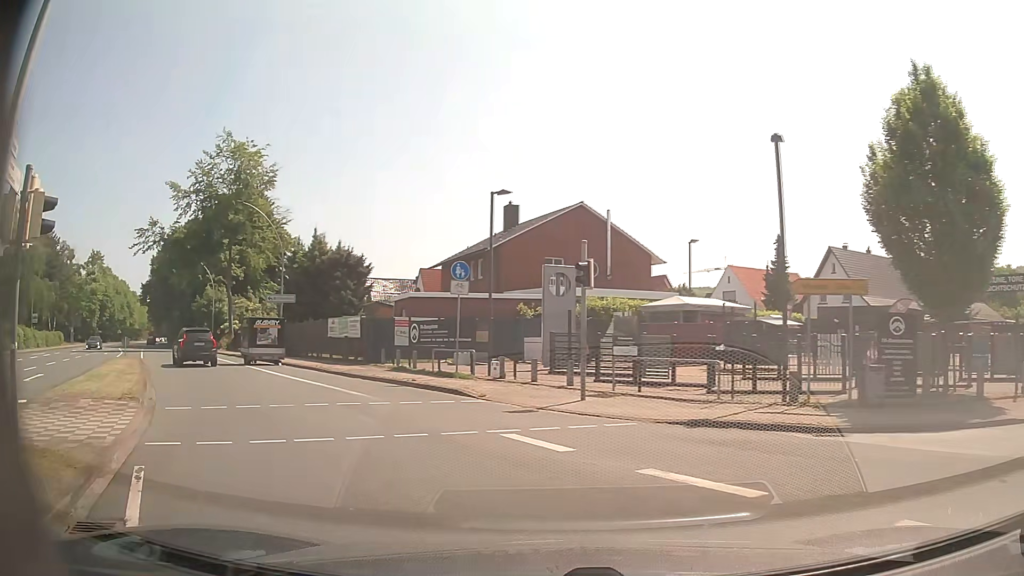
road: primary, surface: asphalt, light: Day
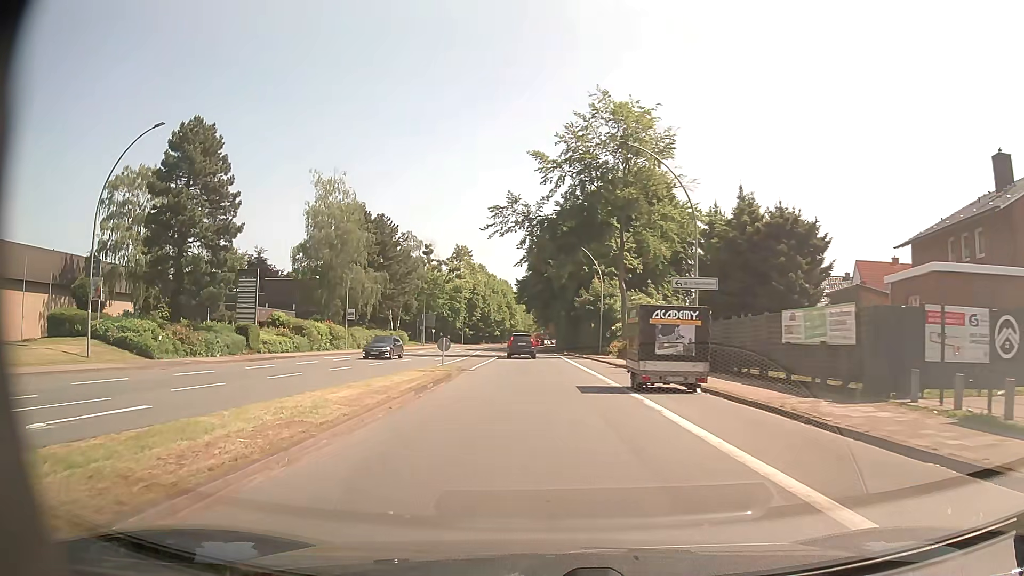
(-5.2, +14.5) m; -35°
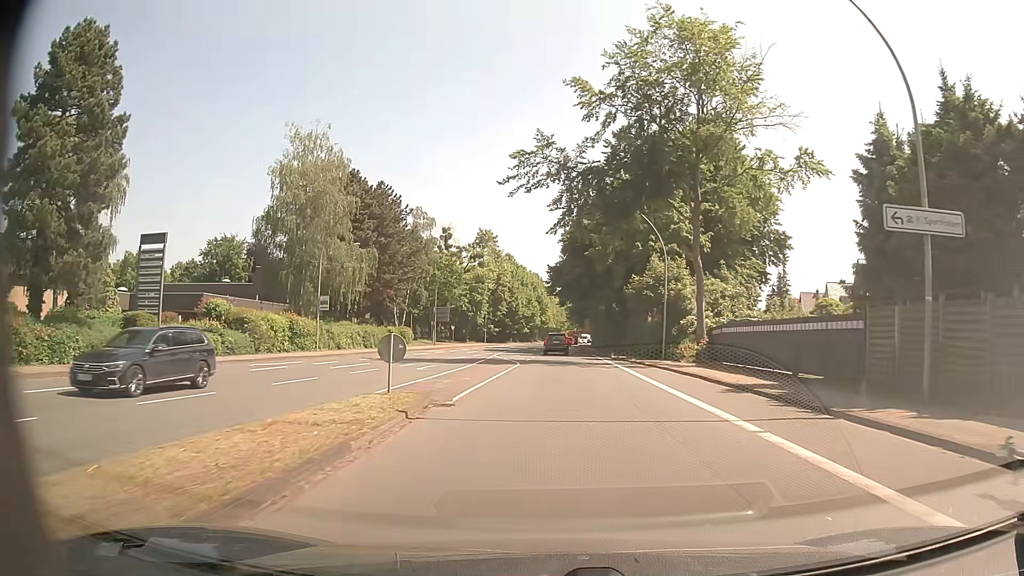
(-0.7, +16.6) m; -3°
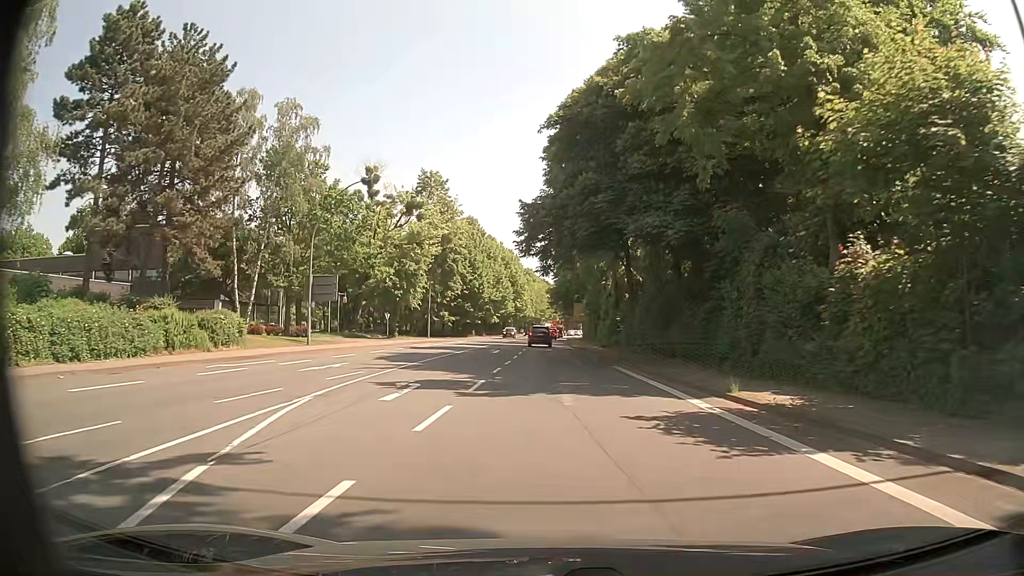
(+0.4, +35.9) m; +2°
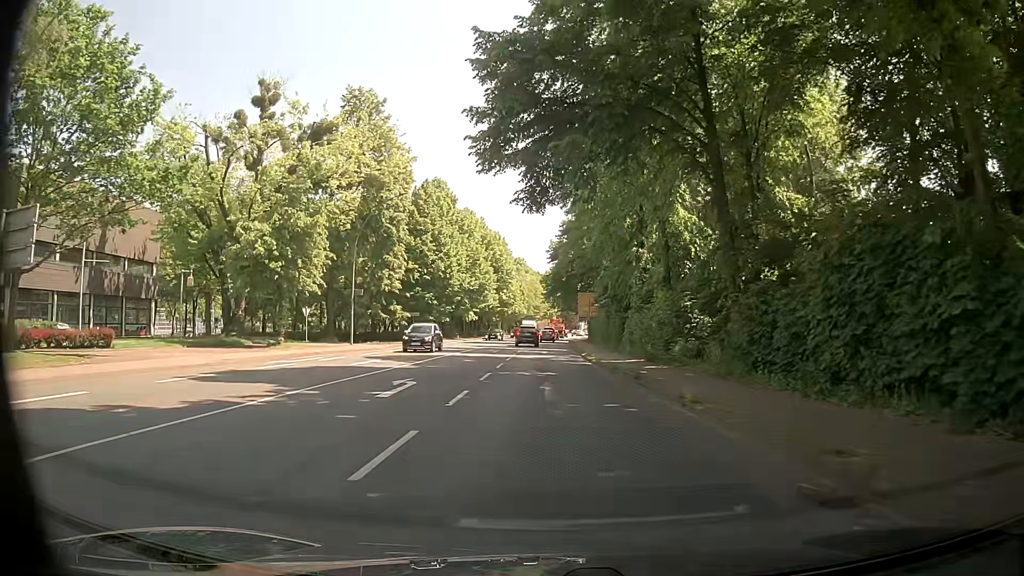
(+0.1, +26.7) m; 0°
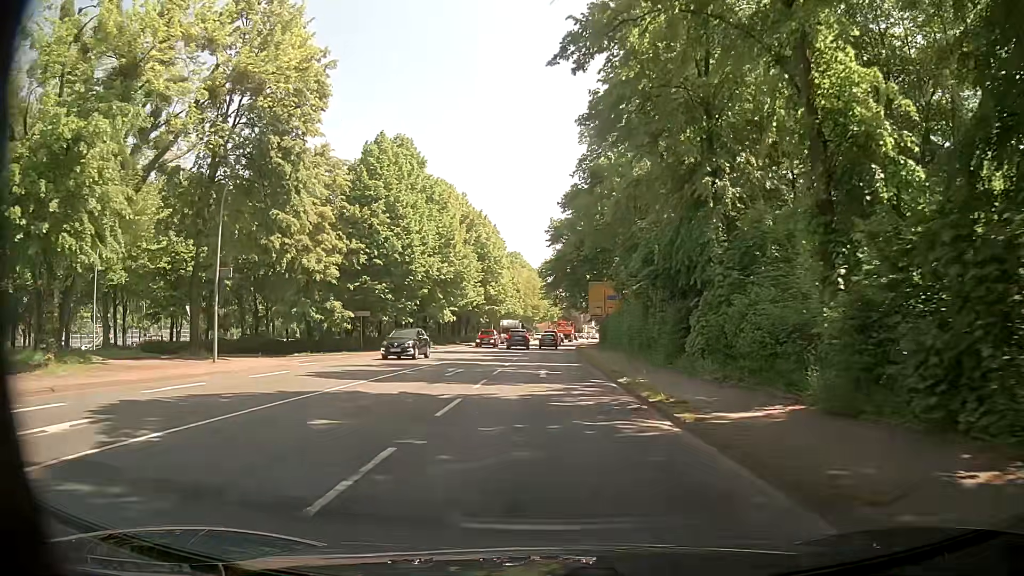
(+0.1, +19.2) m; 0°
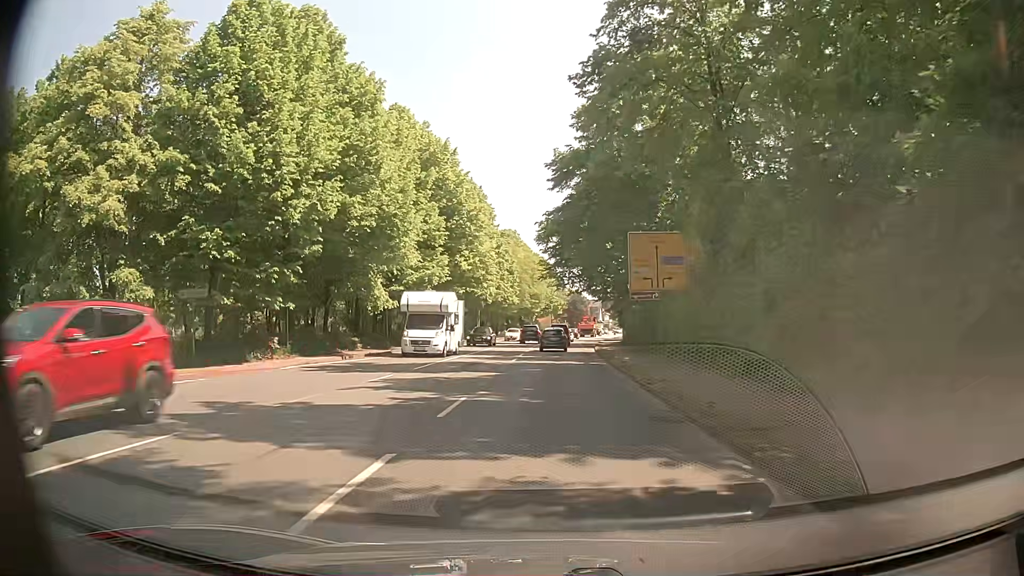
(-0.1, +24.5) m; -1°
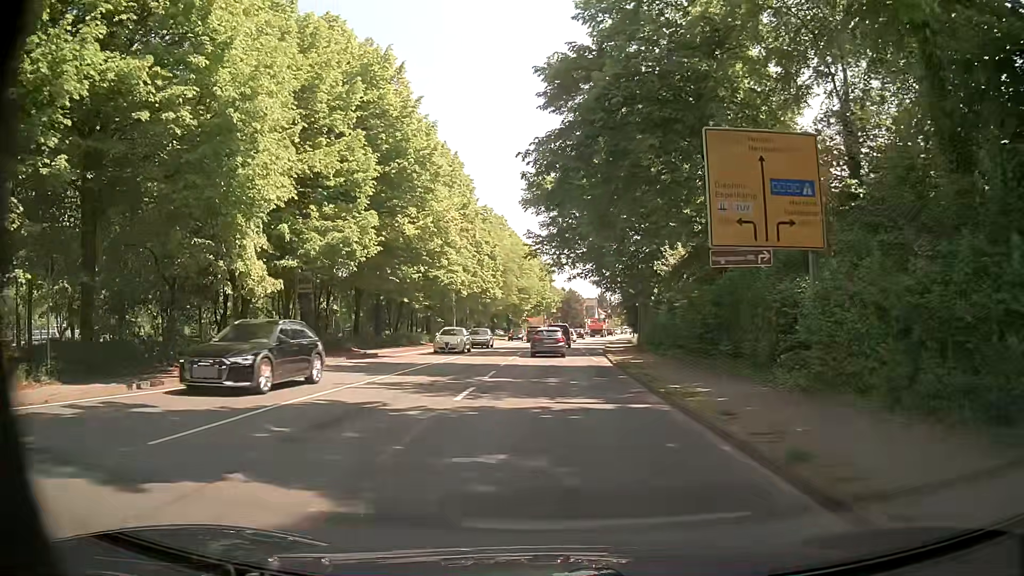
(+0.2, +15.2) m; 0°
(0, +10) (+1, +20) (+1, +30) (+1, +40) (+2, +50) (+2, +60) (+3, +70) (+4, +80) (+6, +90) (+7, +100) m
